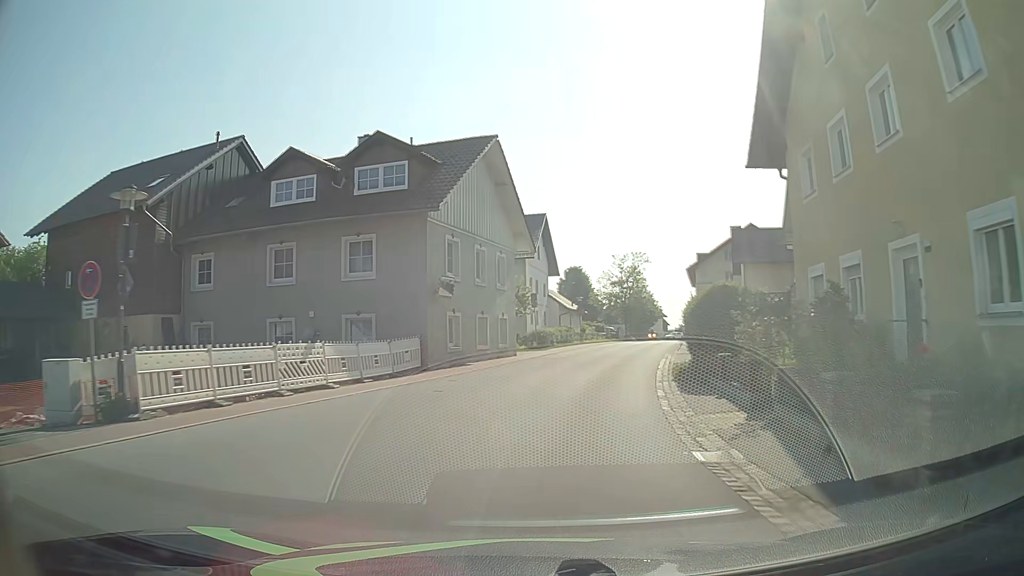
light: Day
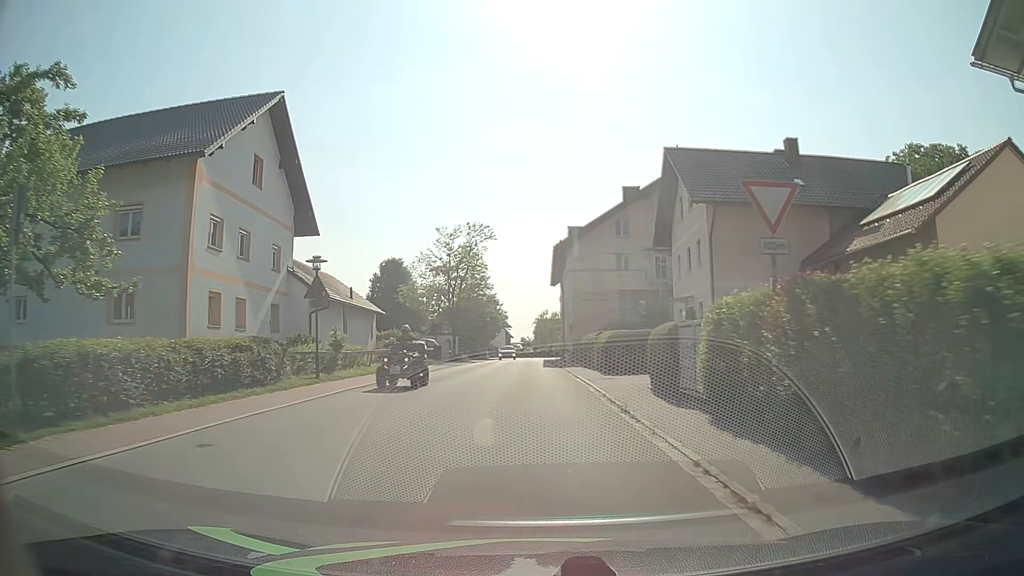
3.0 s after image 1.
(+5.0, +33.5) m; +14°
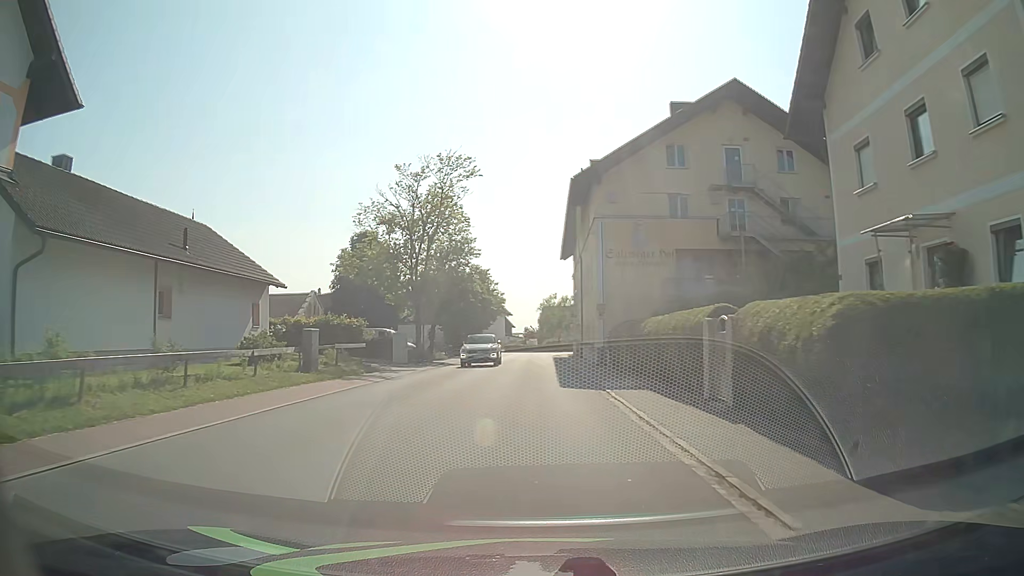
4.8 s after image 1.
(-0.1, +20.5) m; 0°
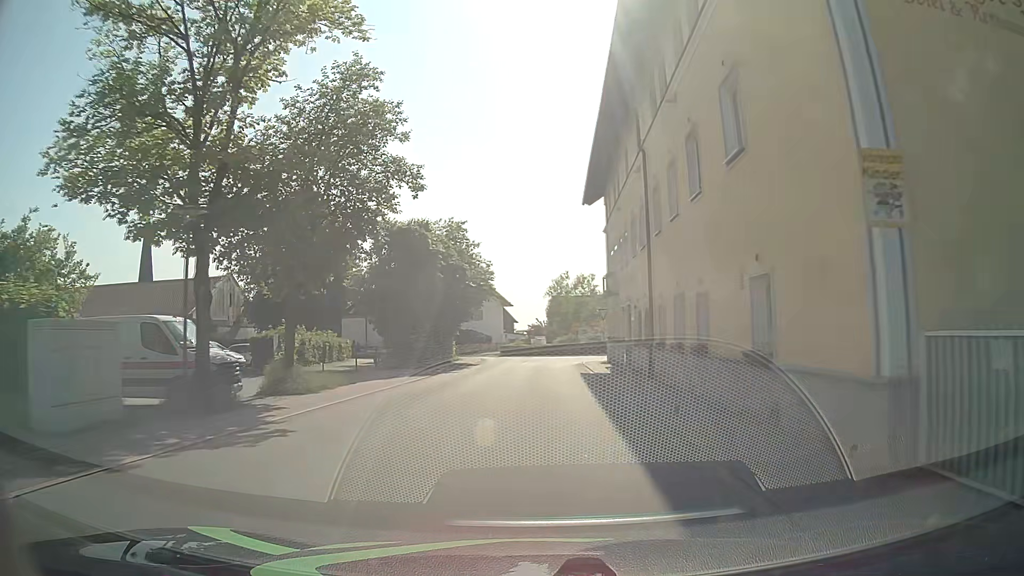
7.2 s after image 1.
(-0.1, +26.9) m; -1°
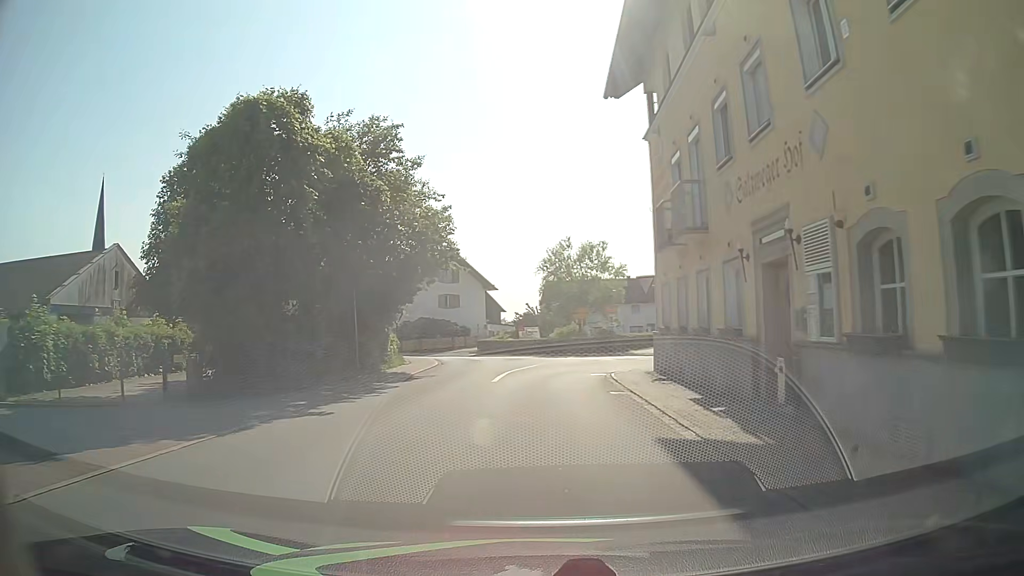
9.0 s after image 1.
(+0.1, +17.7) m; +1°
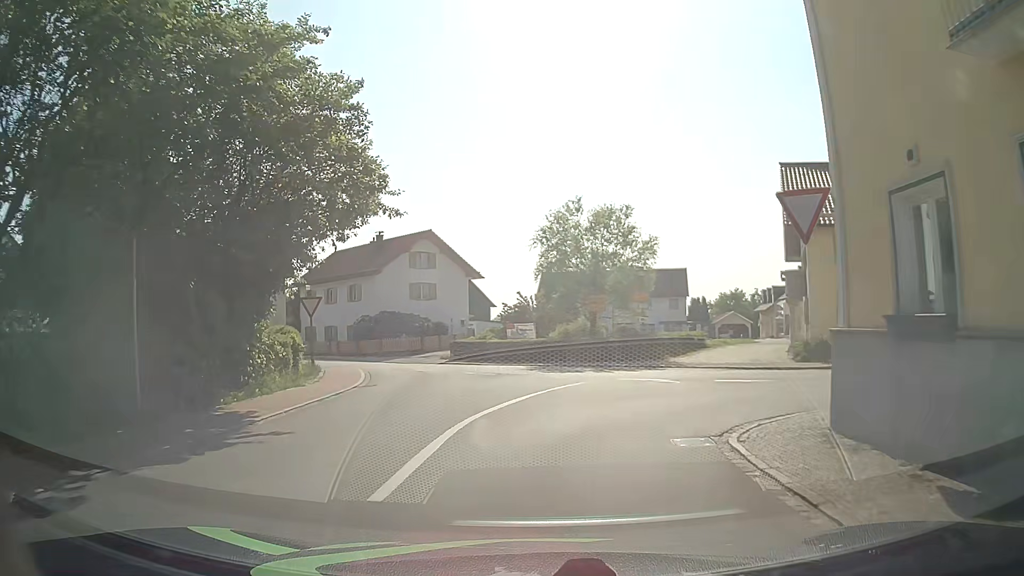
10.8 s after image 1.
(0.0, +13.2) m; 0°
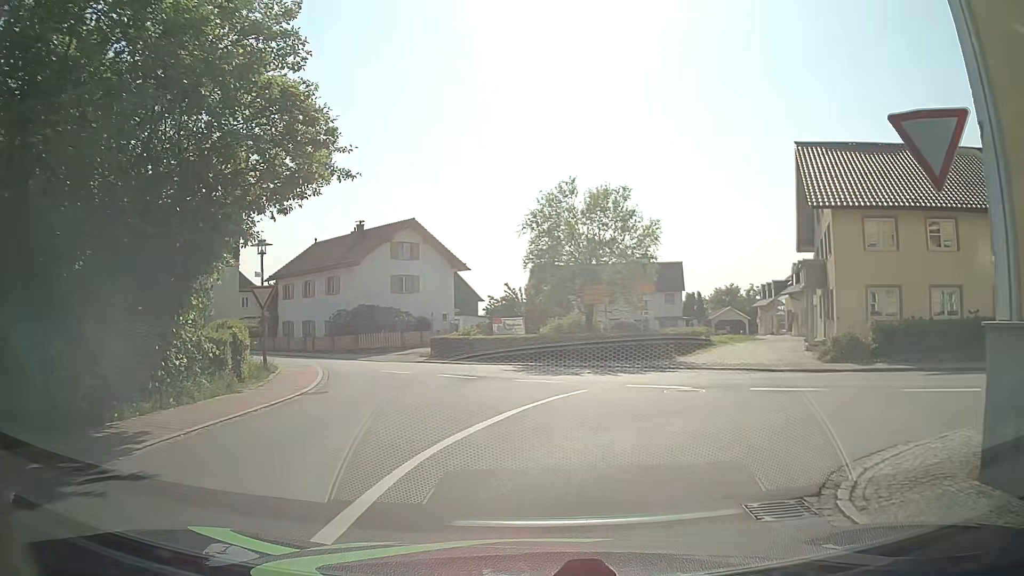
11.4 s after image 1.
(+0.1, +3.3) m; +2°
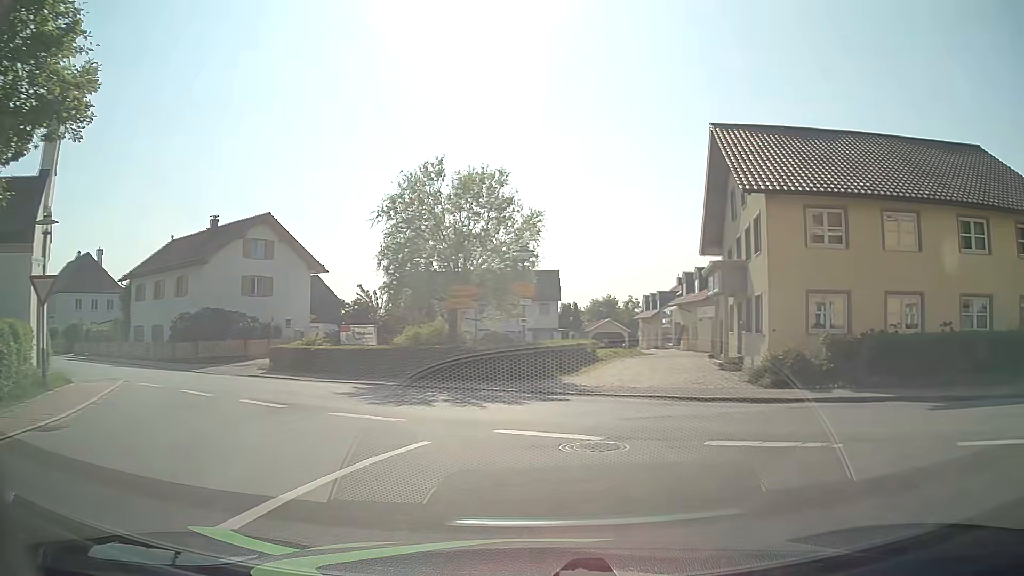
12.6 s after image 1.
(+0.2, +5.0) m; +9°
